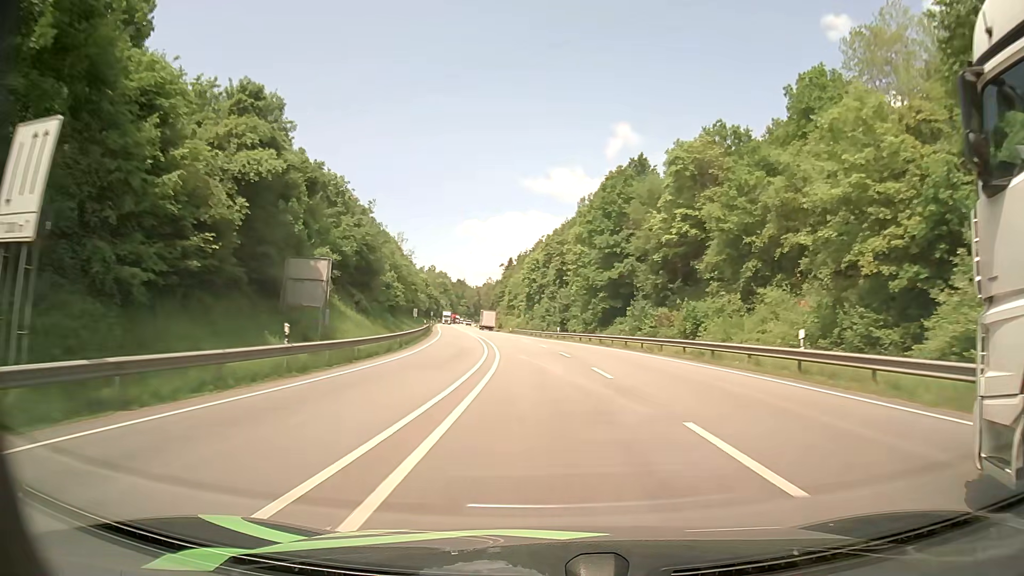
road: primary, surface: asphalt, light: Day
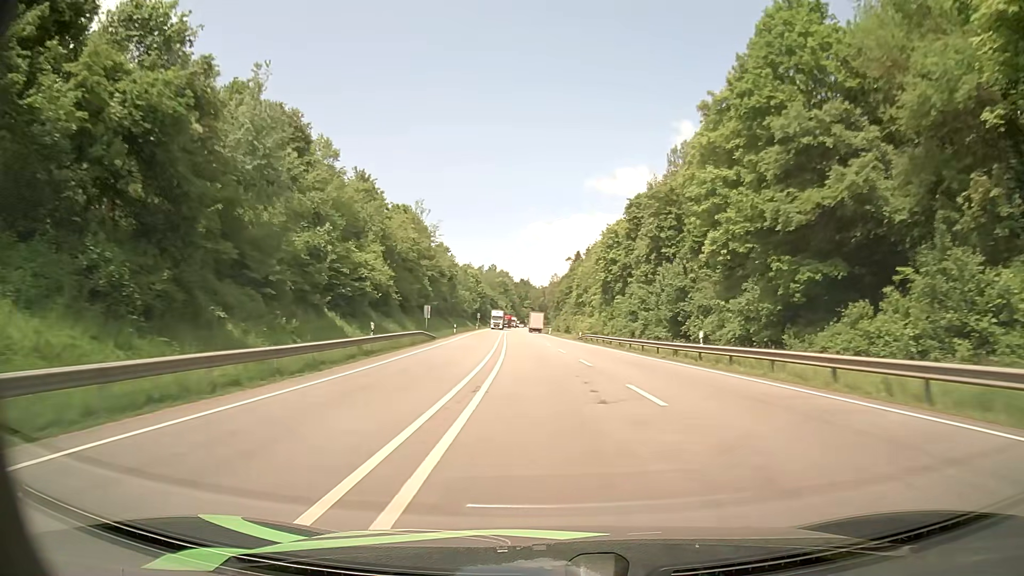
(-2.2, +42.0) m; -6°
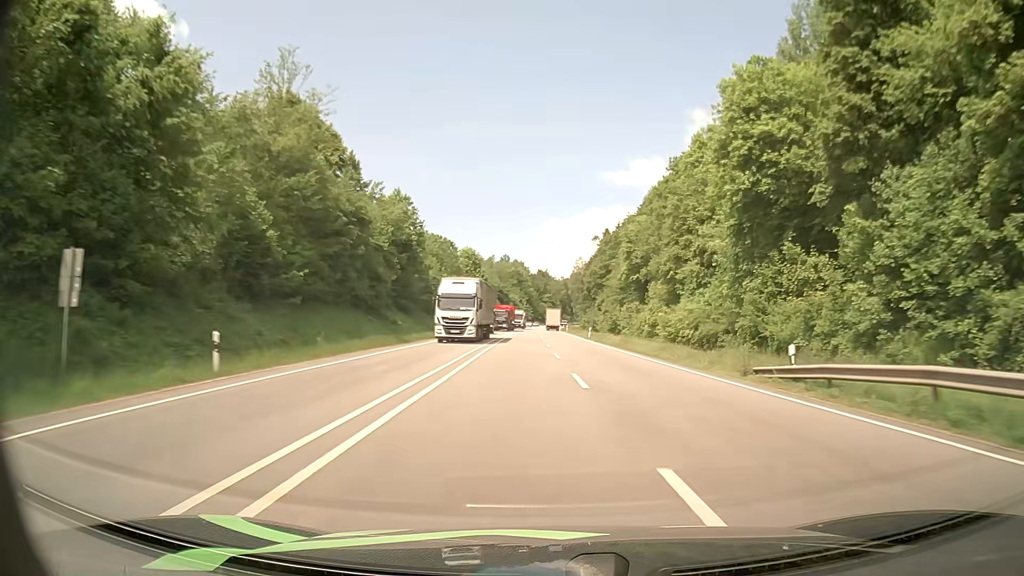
(-1.9, +57.8) m; -2°
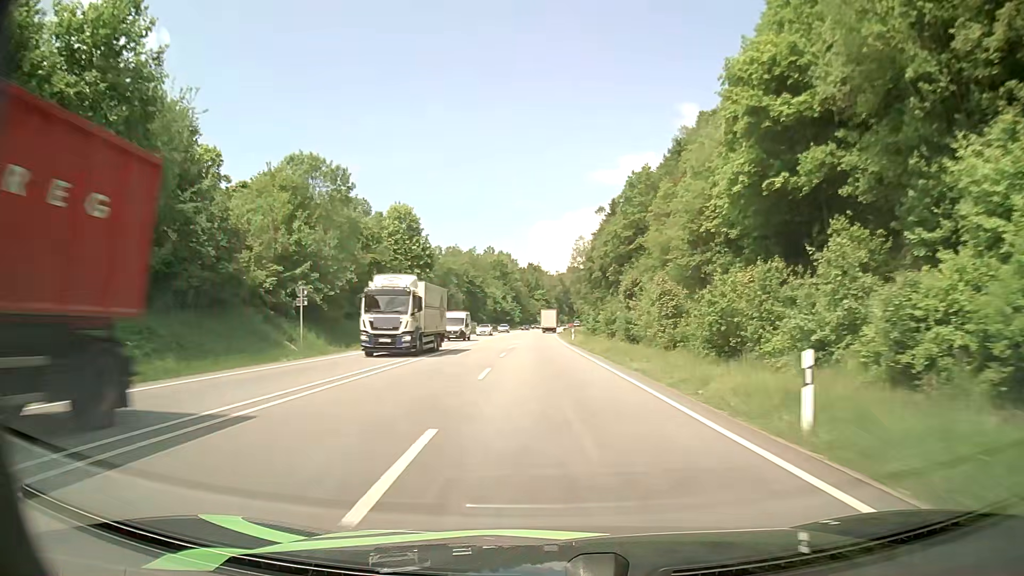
(+1.0, +58.5) m; +1°
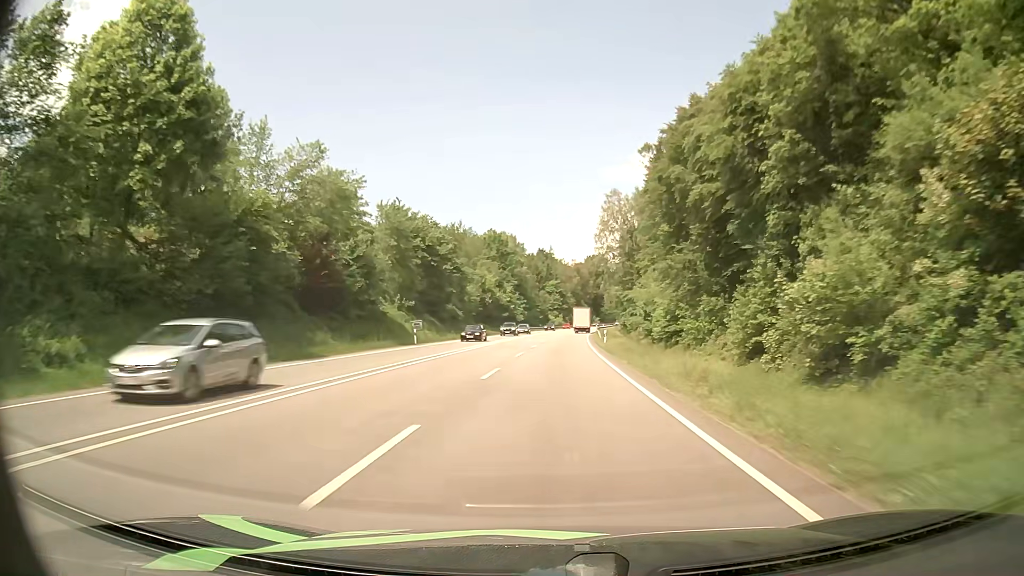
(-1.1, +60.7) m; -1°
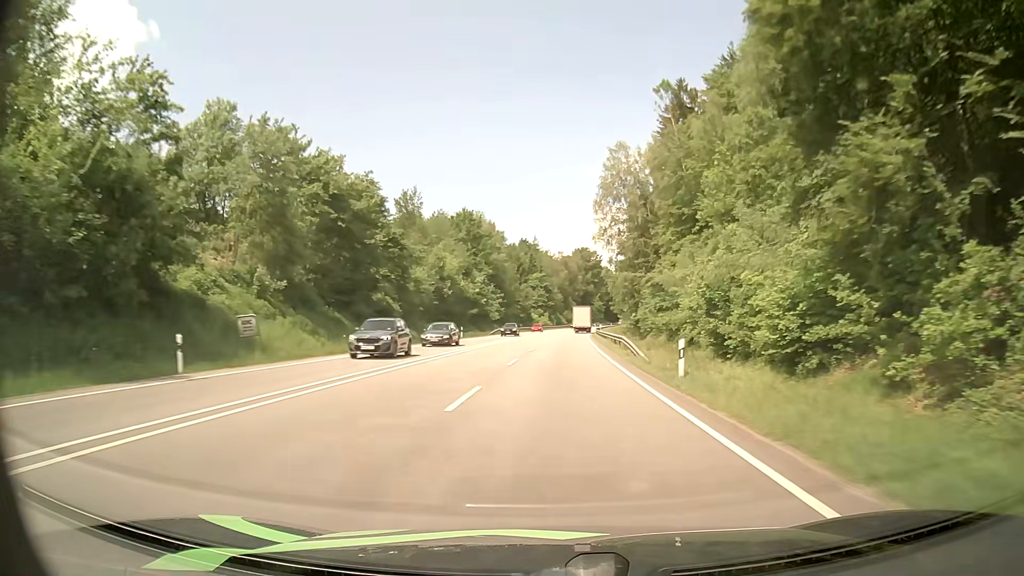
(+0.2, +30.8) m; +1°
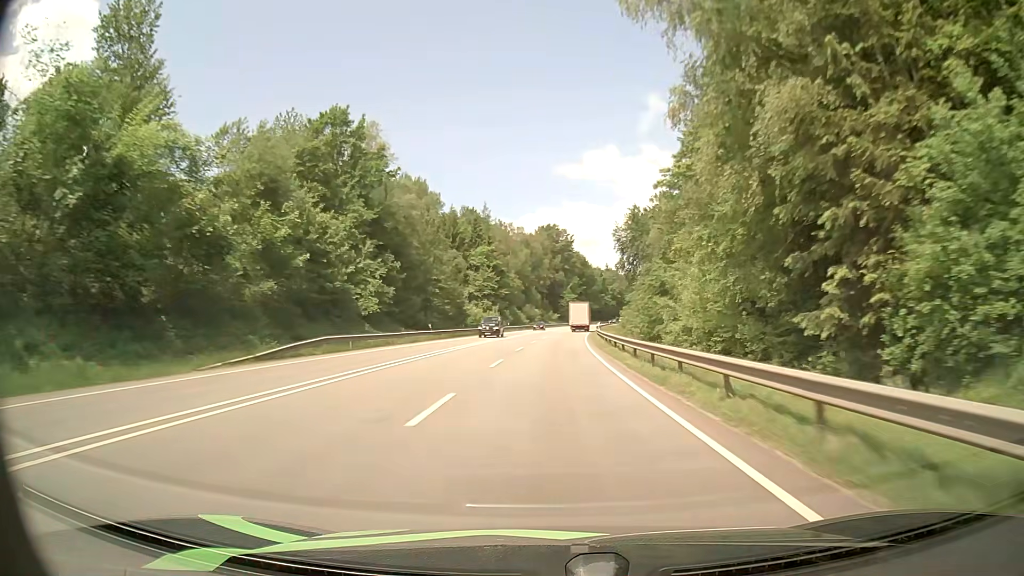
(+1.8, +62.4) m; +3°
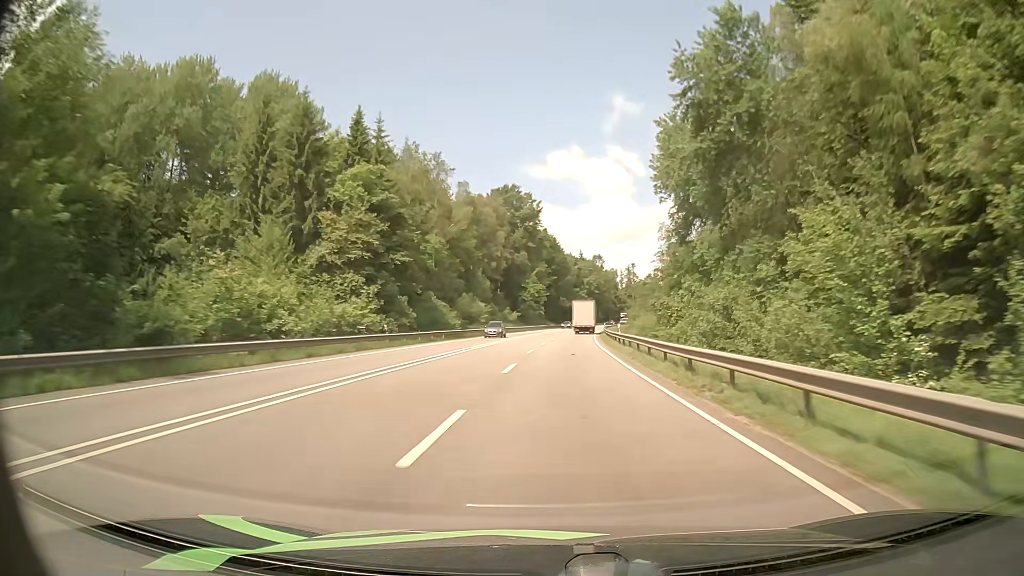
(+1.1, +63.3) m; +3°
(0, +10) (0, +20) (+1, +30) (+1, +40) (+2, +50) (+2, +60) (+3, +70) (+4, +80) (+5, +90) (+6, +100) m
